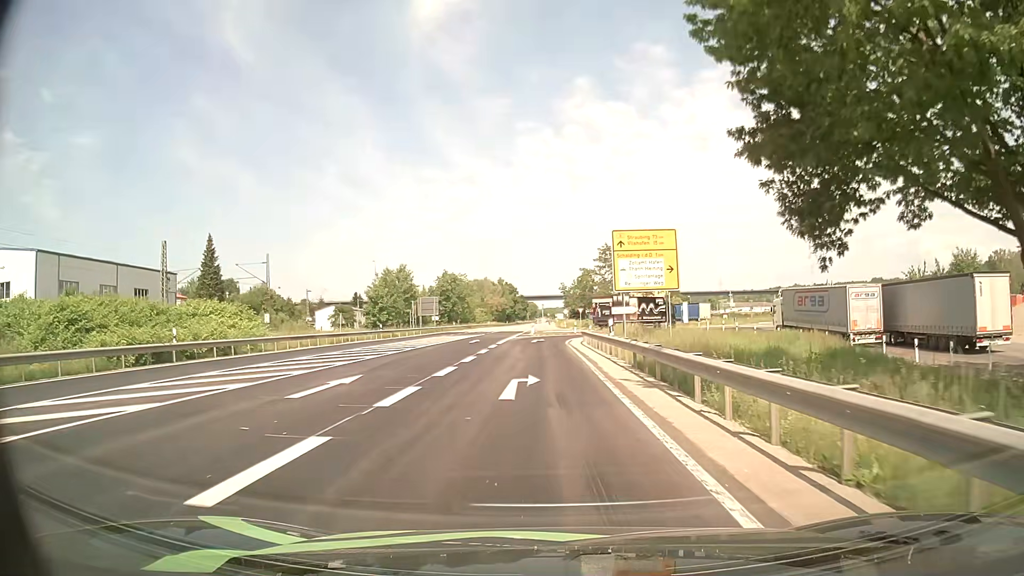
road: primary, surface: asphalt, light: Day
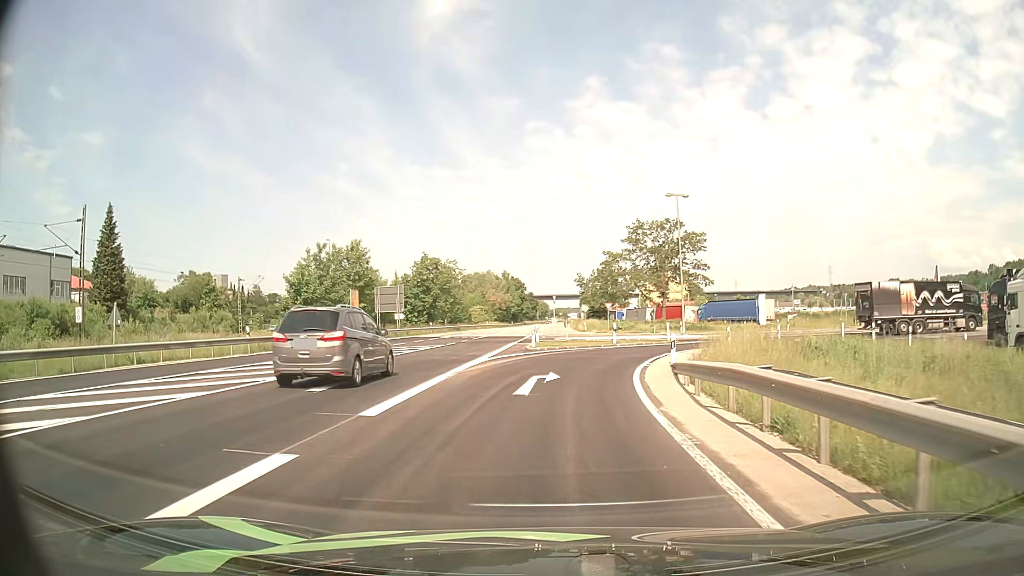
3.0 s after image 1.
(-0.3, +30.8) m; -1°
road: unclassified
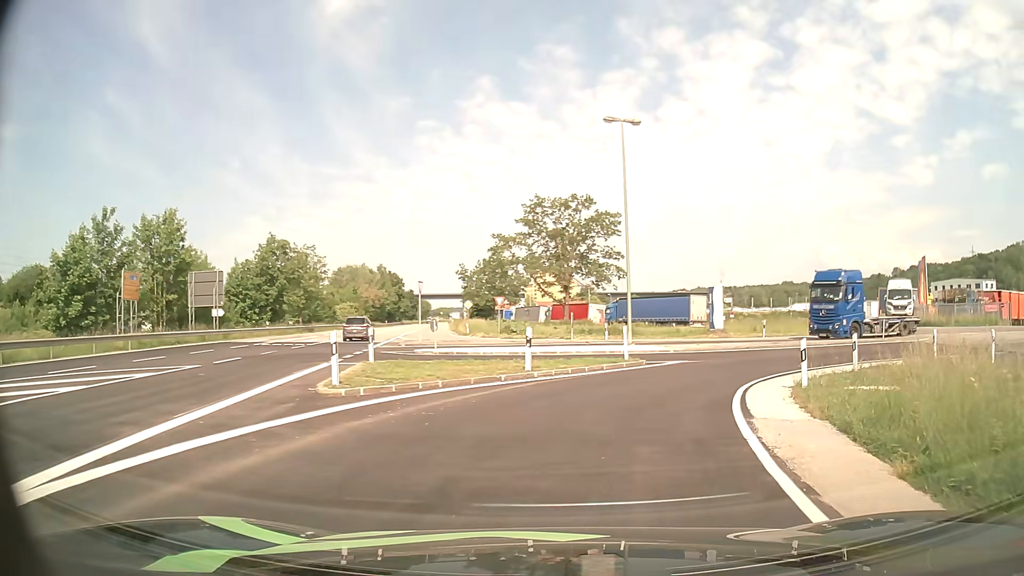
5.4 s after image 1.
(+0.8, +19.5) m; +9°
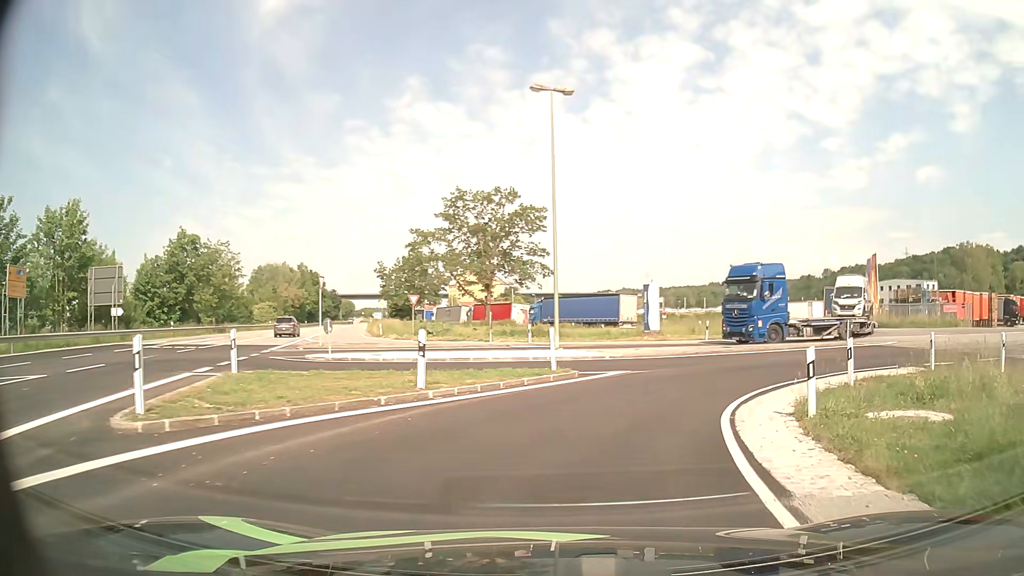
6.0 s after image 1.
(+0.2, +4.4) m; +6°
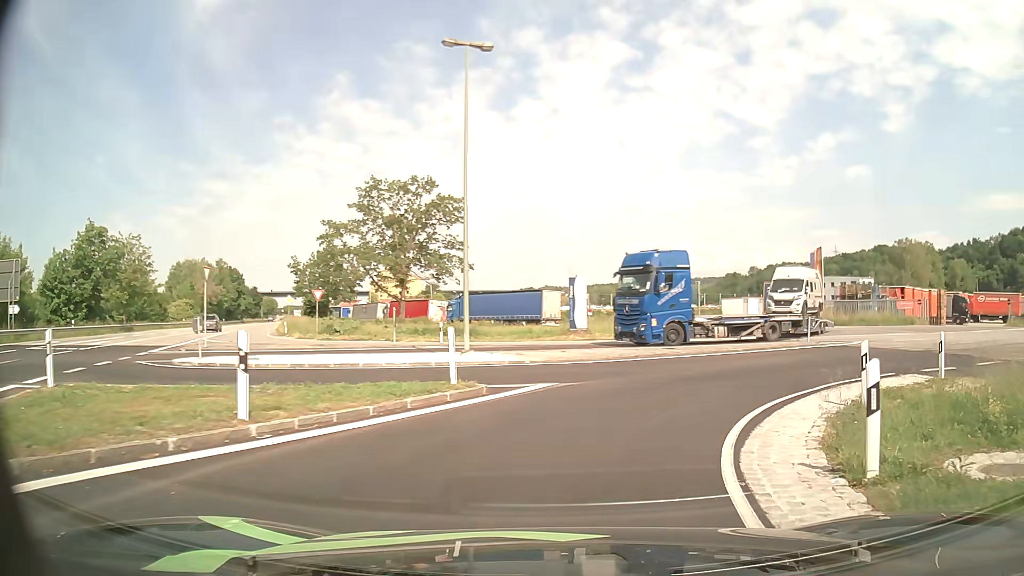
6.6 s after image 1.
(+0.3, +4.4) m; +7°
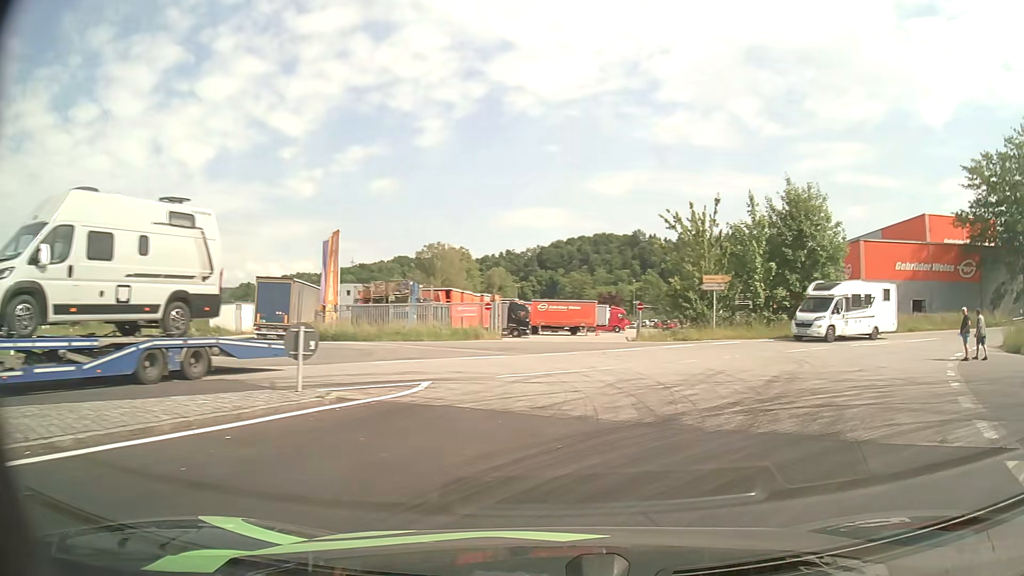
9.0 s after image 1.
(+5.4, +16.3) m; +40°
